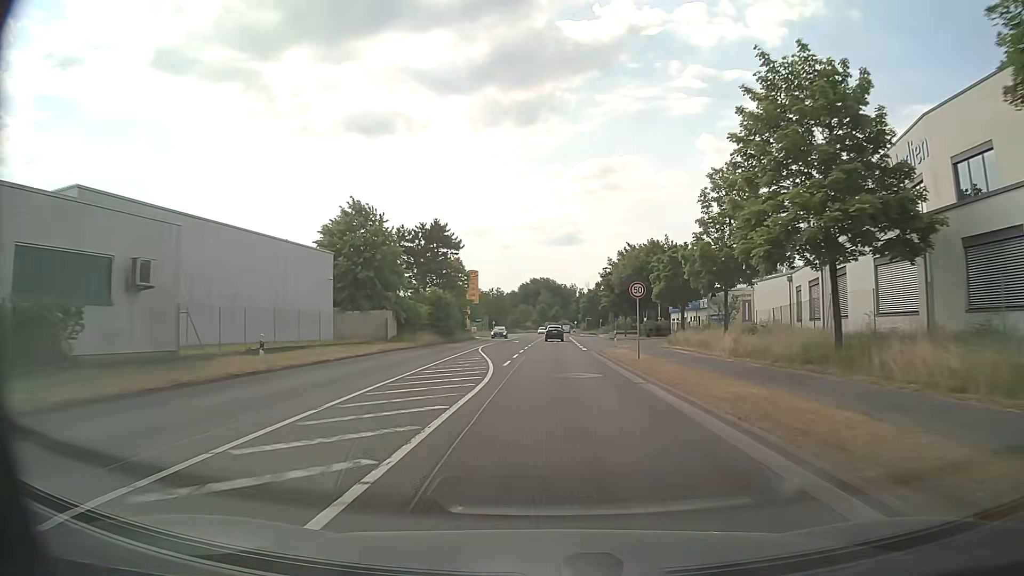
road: primary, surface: asphalt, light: Day
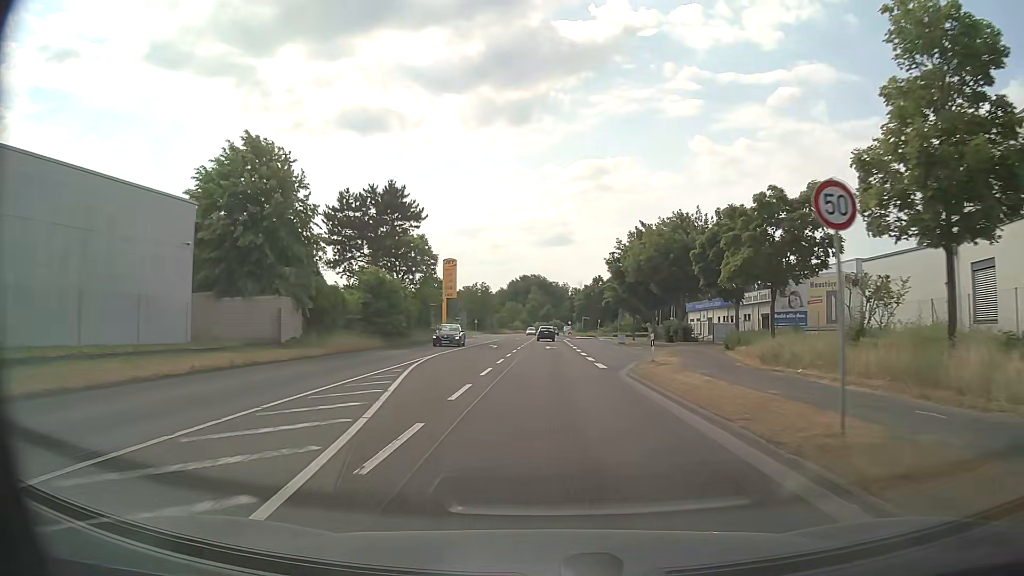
(+0.1, +18.1) m; +1°
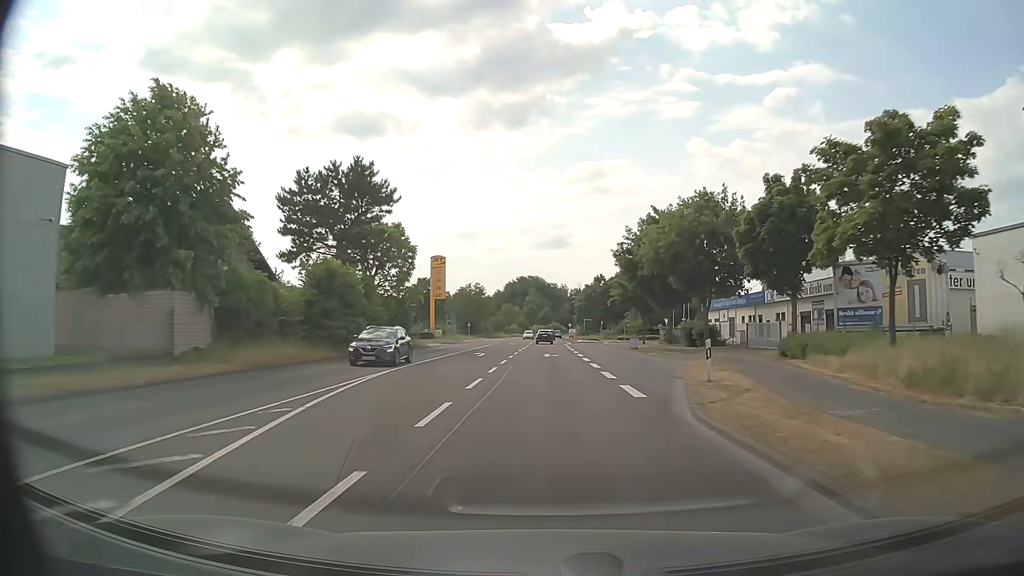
(+0.1, +9.0) m; 0°
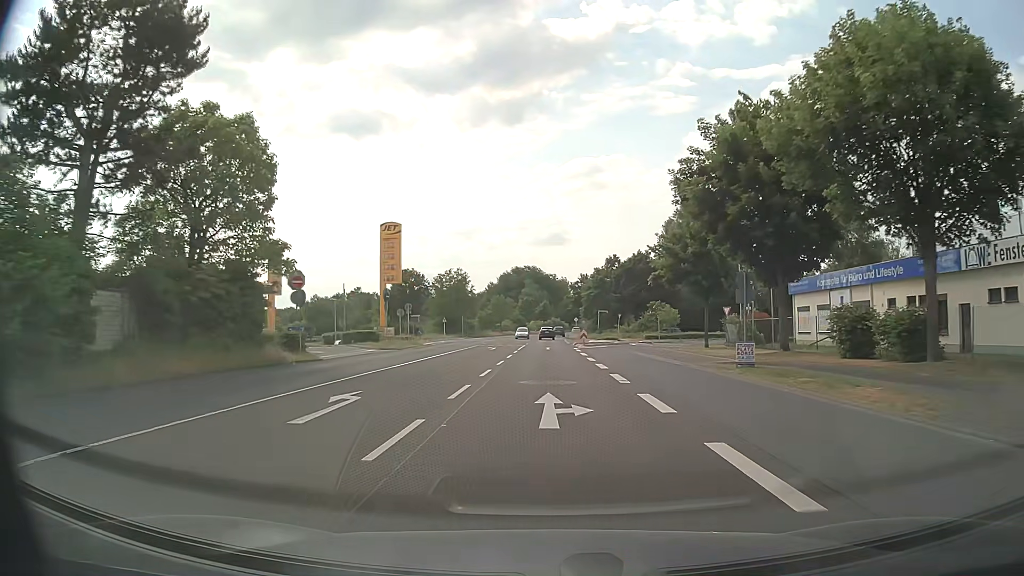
(+0.1, +27.0) m; 0°
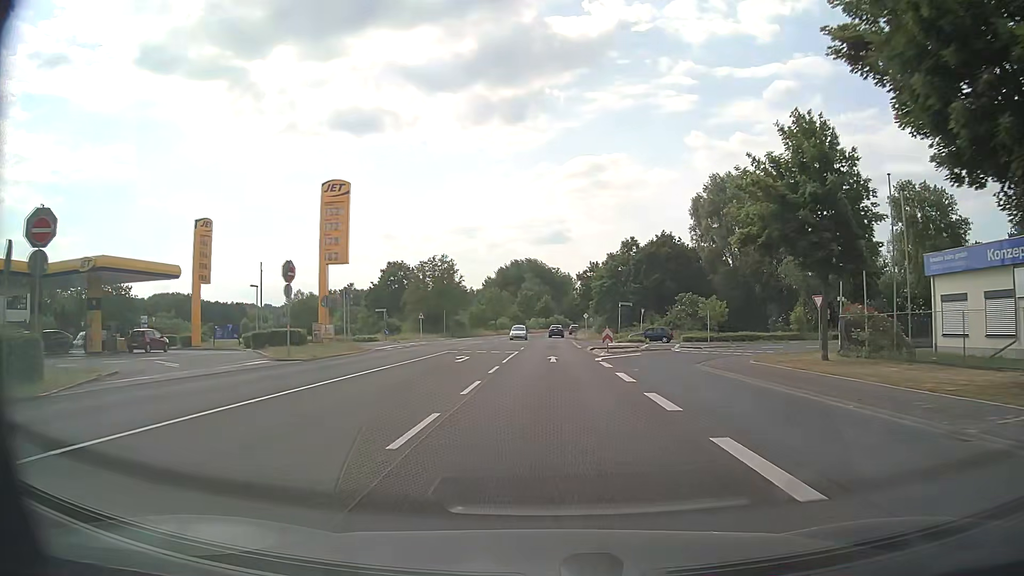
(0.0, +17.8) m; 0°
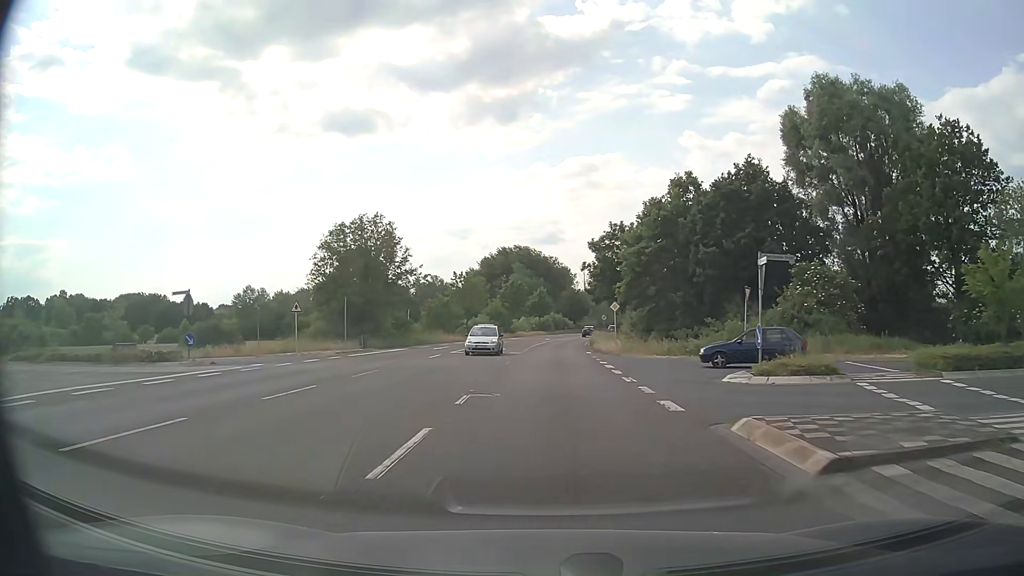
(+0.3, +34.7) m; +1°
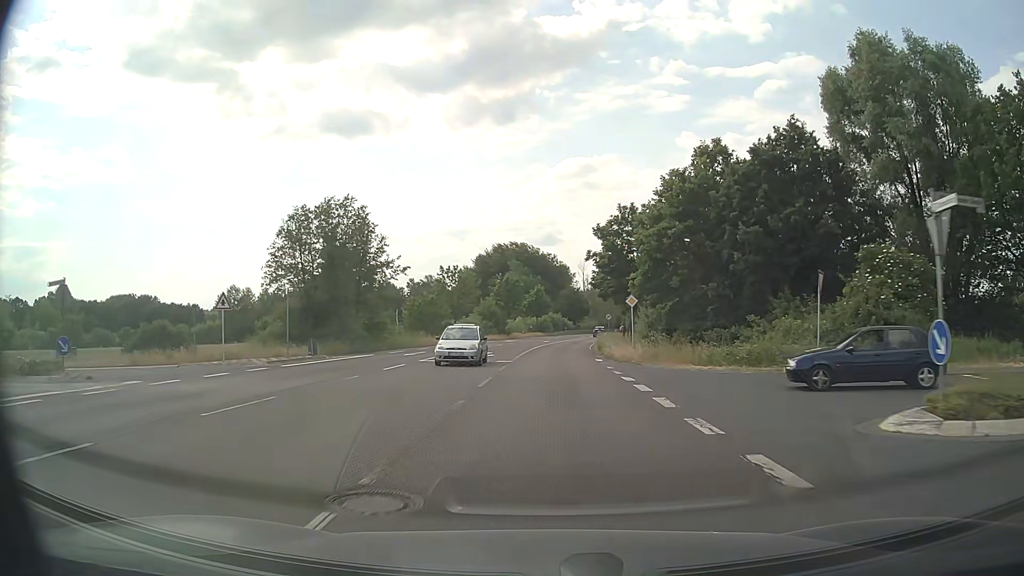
(0.0, +8.5) m; 0°
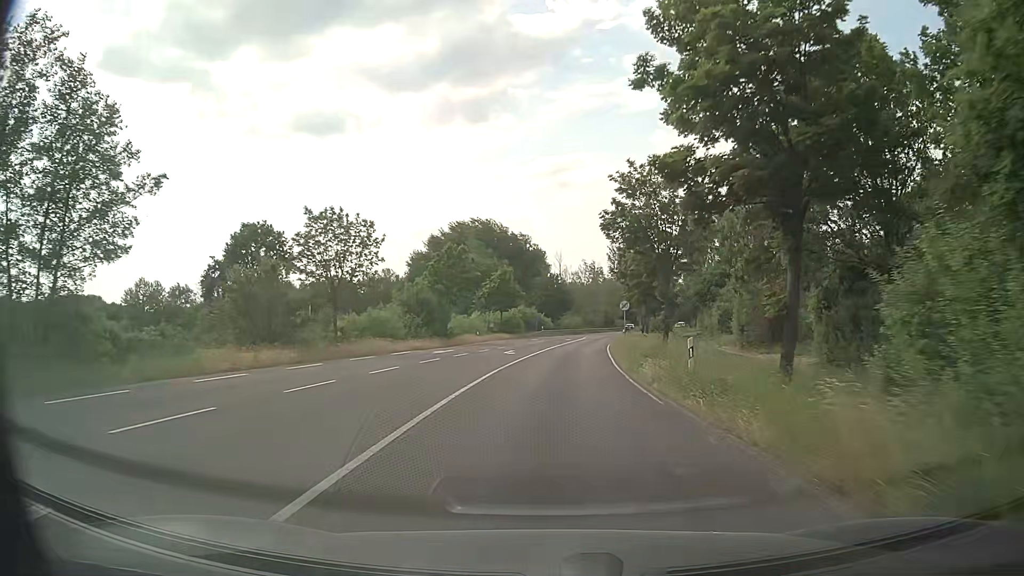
(+0.5, +33.8) m; +2°
(0, +10) (0, +20) (+1, +30) (+2, +40) (+3, +50) (+4, +60) (+5, +70) (+7, +80) (+9, +89) (+11, +99) m
